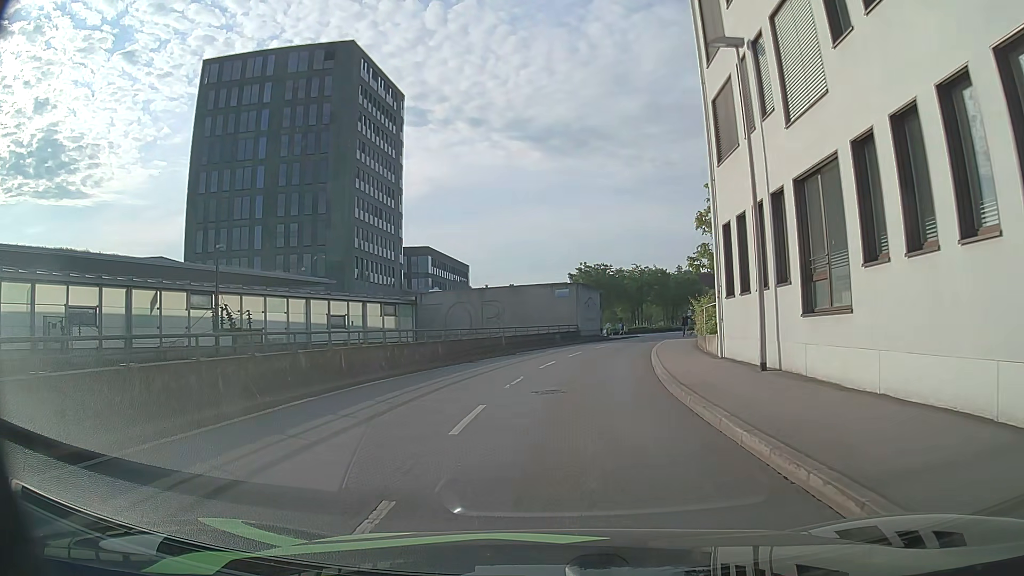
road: residential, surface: asphalt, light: Day
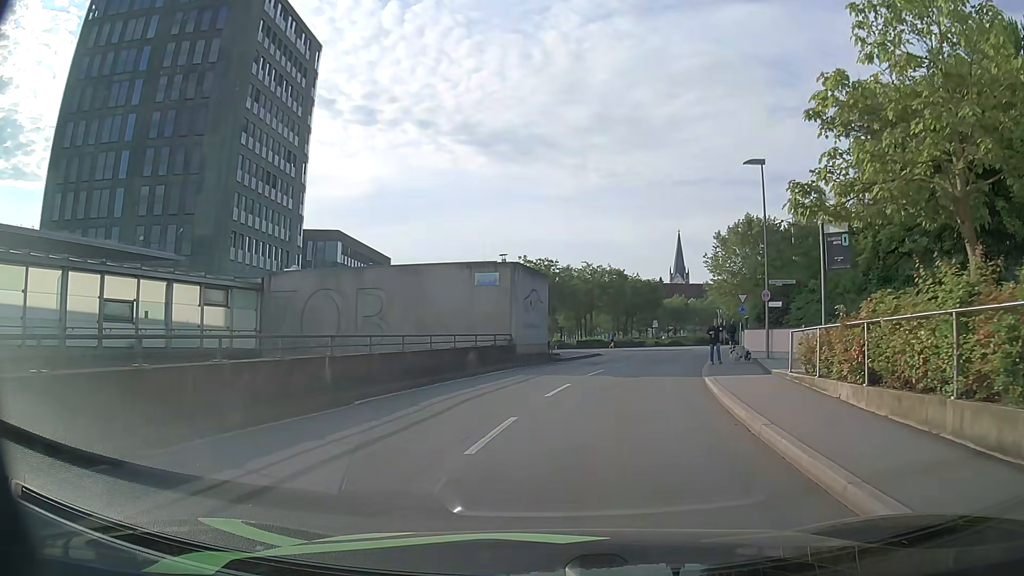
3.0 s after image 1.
(+1.0, +18.9) m; +6°
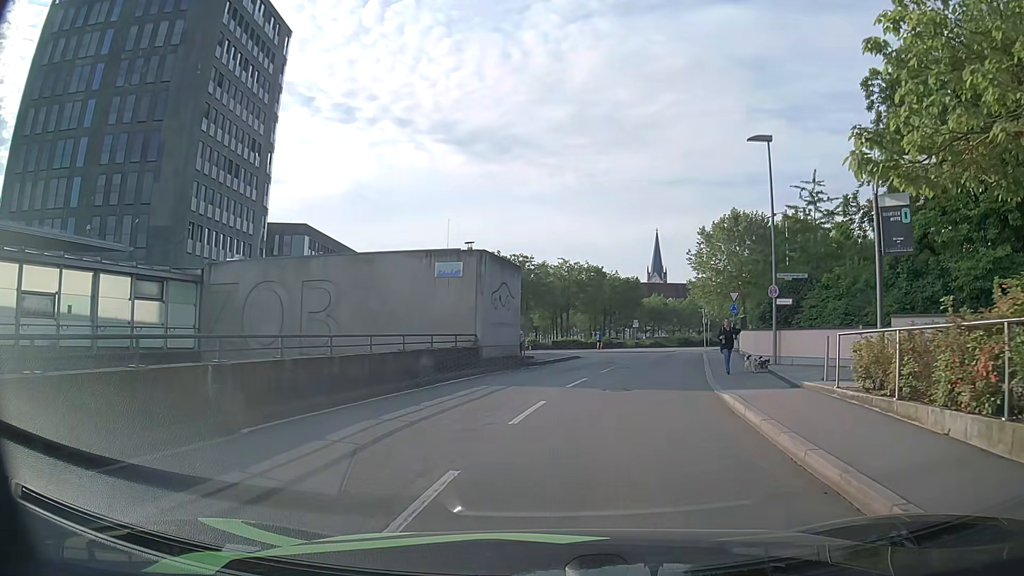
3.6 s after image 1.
(+0.1, +3.9) m; +3°
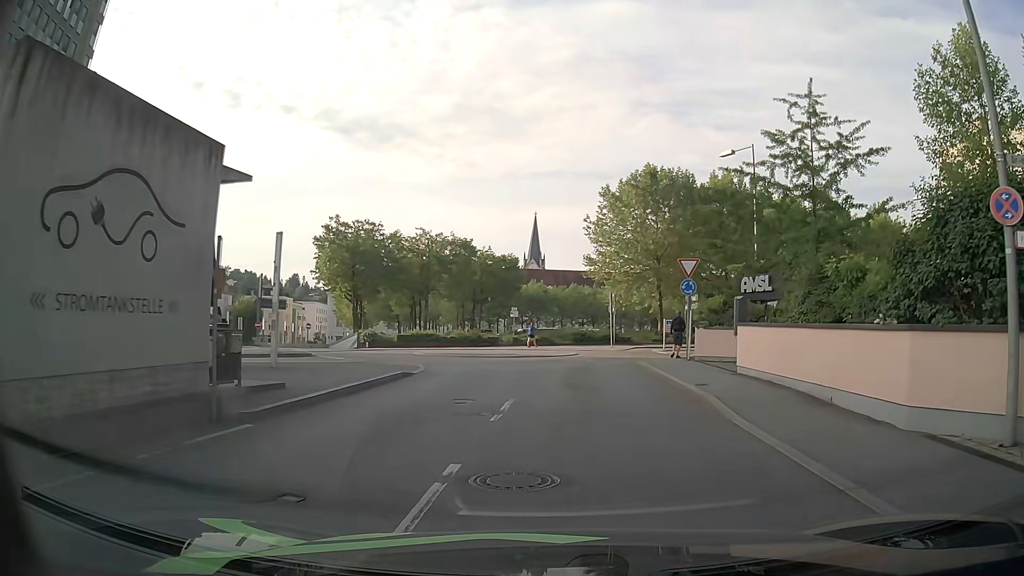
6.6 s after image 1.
(+1.7, +17.5) m; +10°
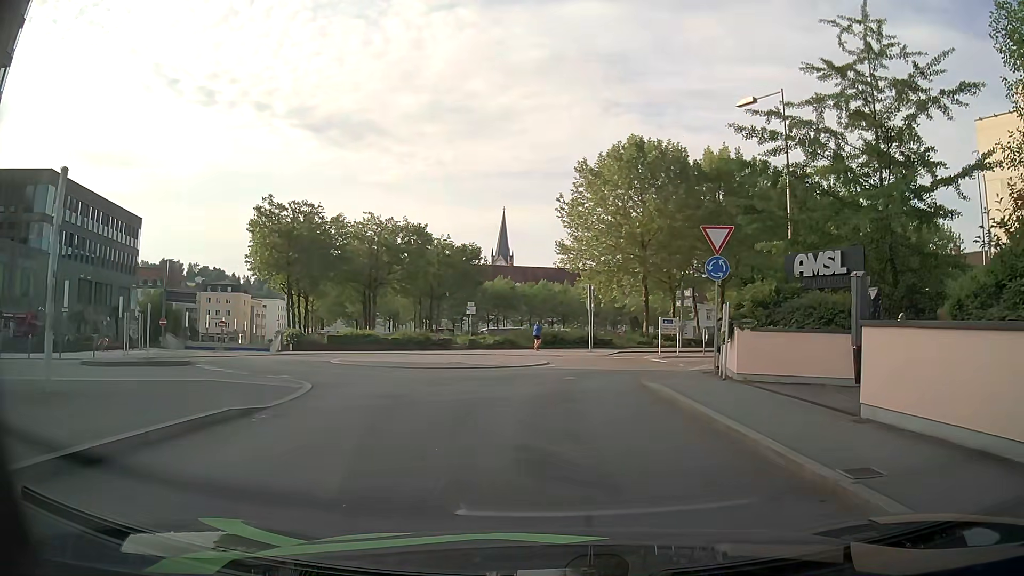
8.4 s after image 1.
(+0.3, +8.3) m; +4°
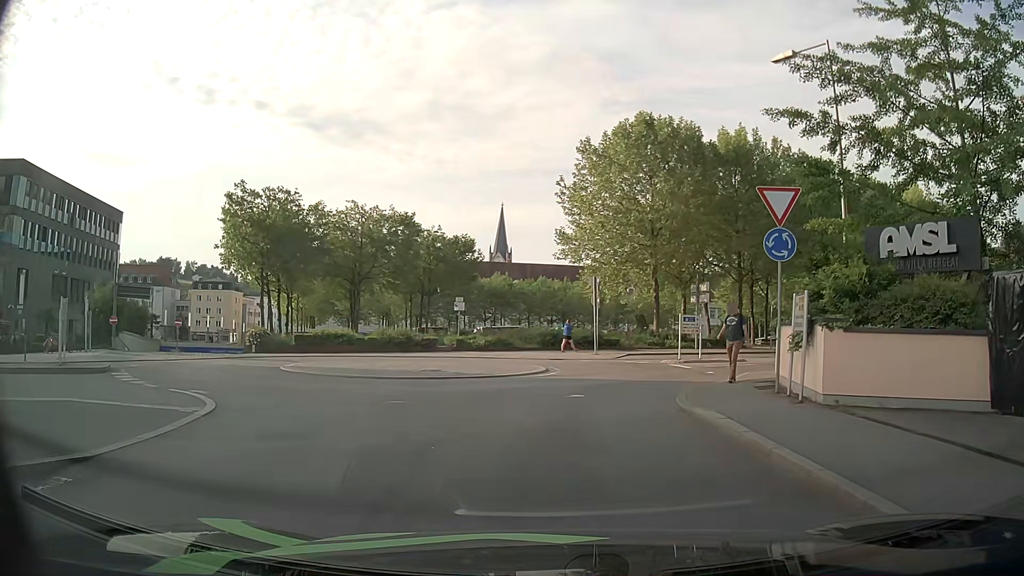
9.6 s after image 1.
(0.0, +4.7) m; +1°
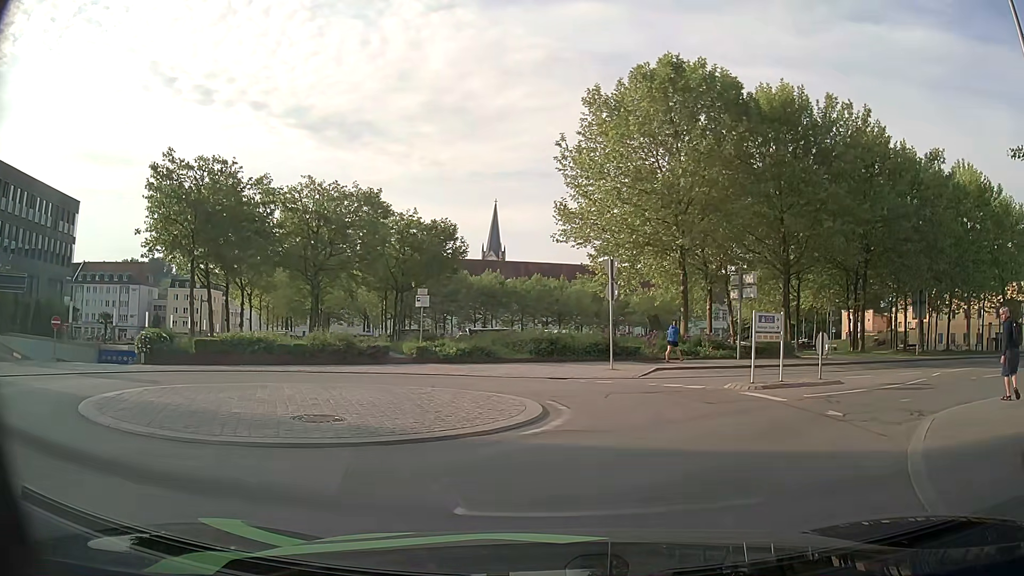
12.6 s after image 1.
(-0.3, +9.2) m; -1°
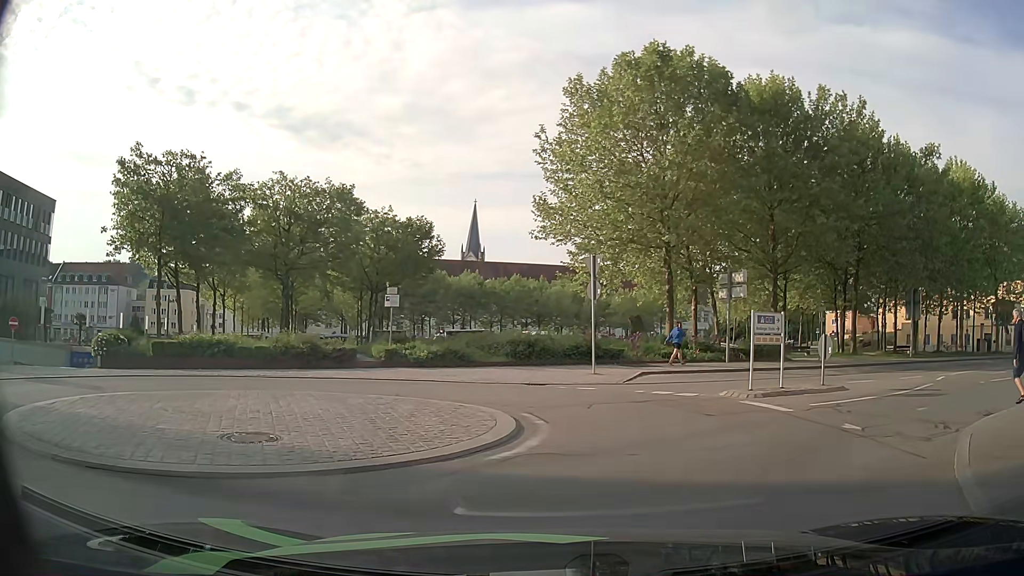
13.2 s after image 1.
(0.0, +1.5) m; +2°
